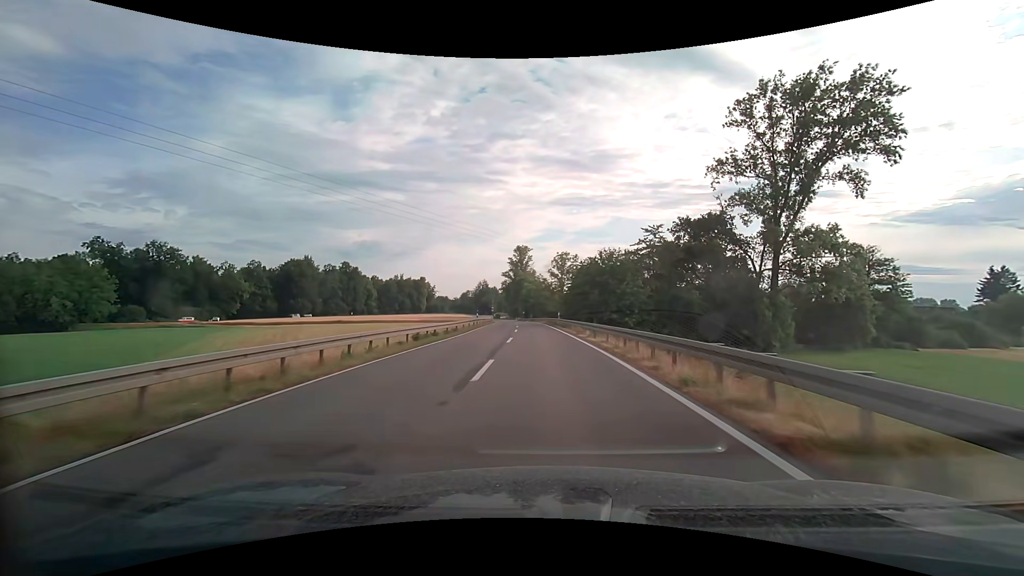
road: secondary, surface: asphalt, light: Day
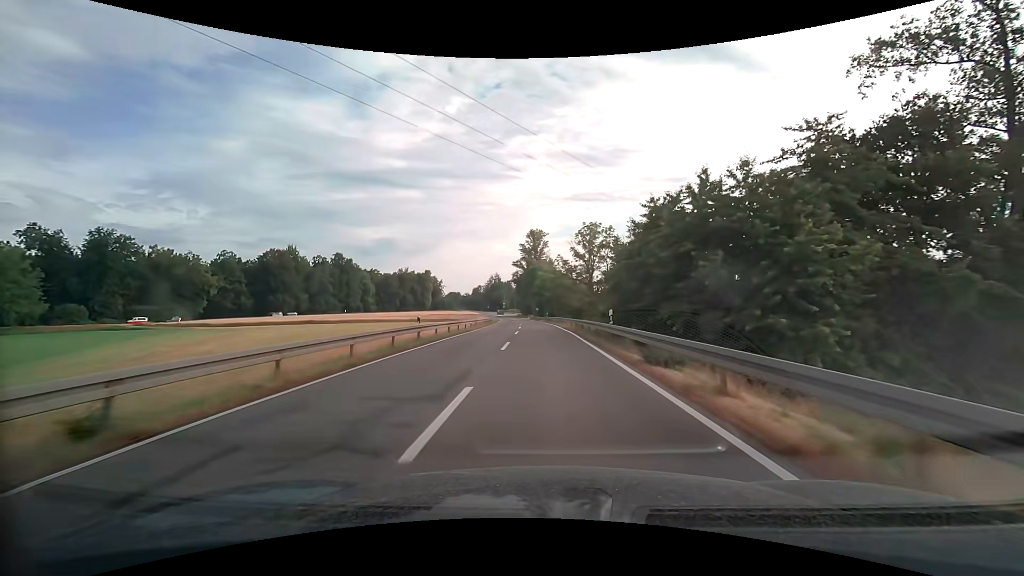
(-0.5, +29.2) m; -2°
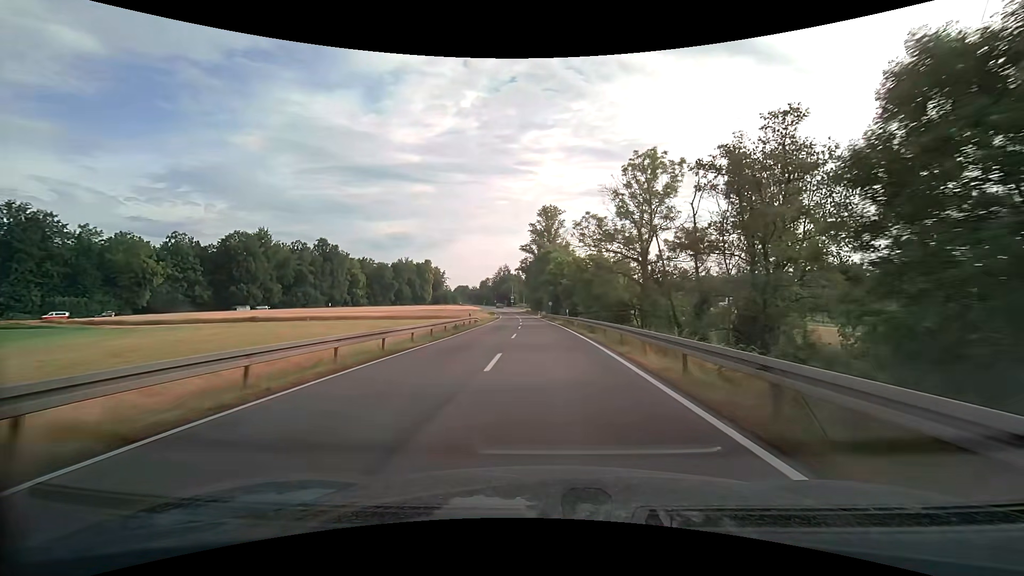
(-0.5, +29.5) m; -2°
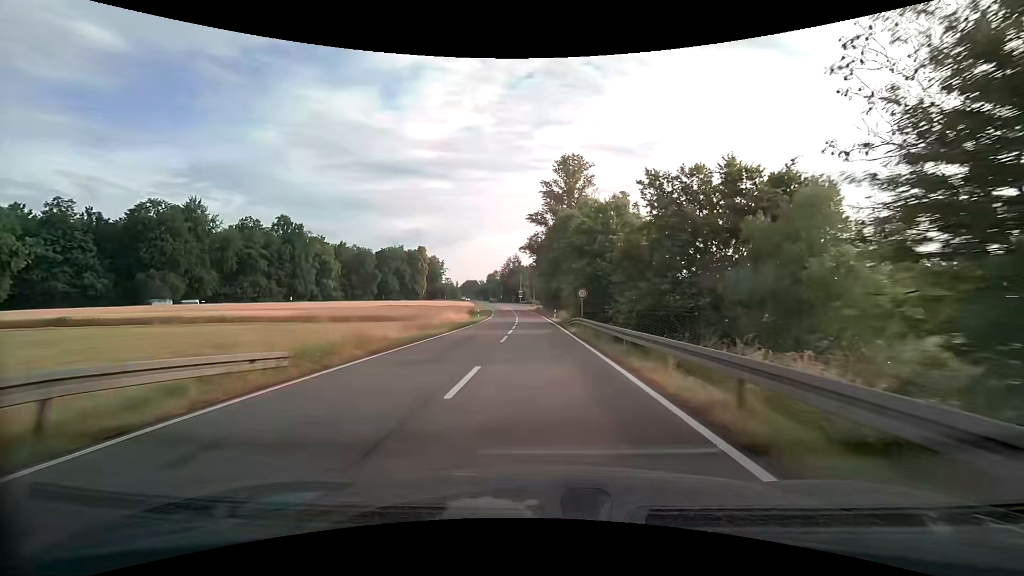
(-0.5, +39.9) m; -2°
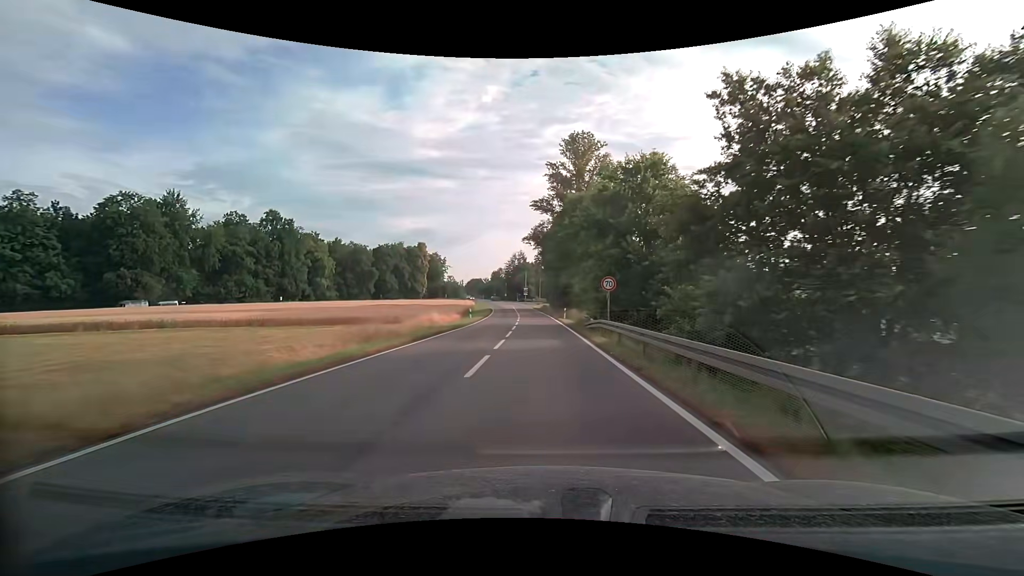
(0.0, +10.0) m; 0°
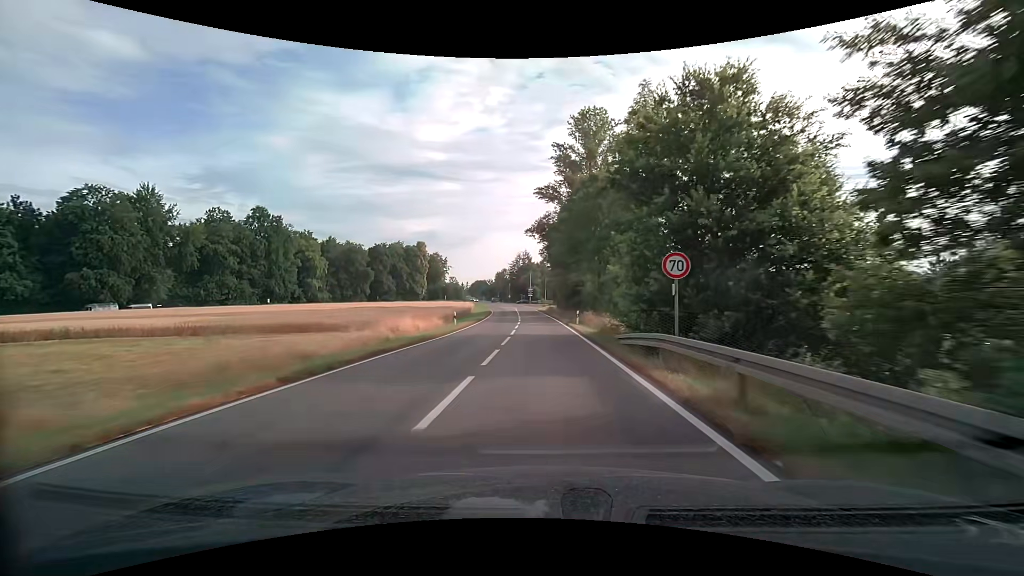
(-0.1, +9.9) m; -1°
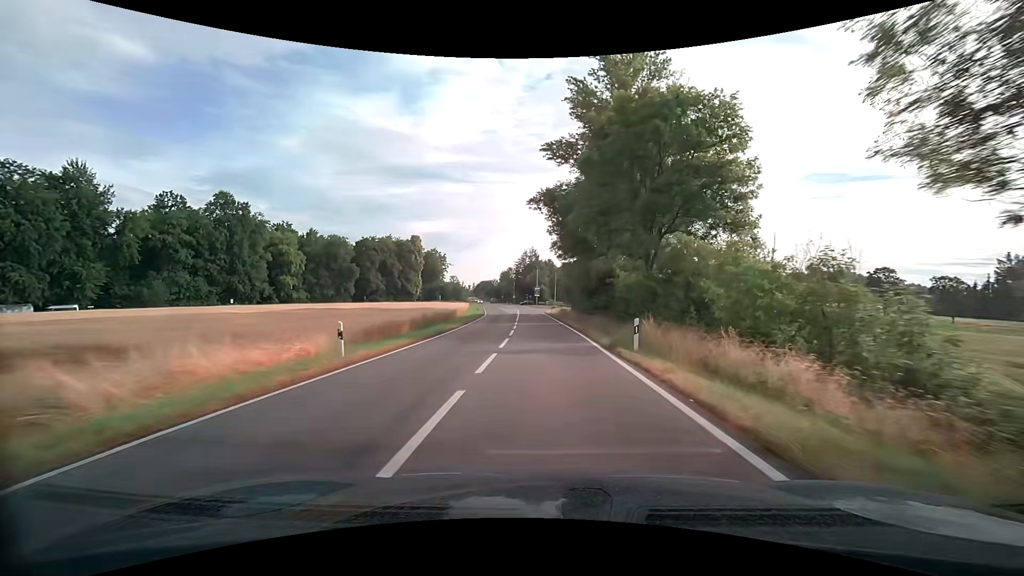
(-0.2, +19.5) m; -1°
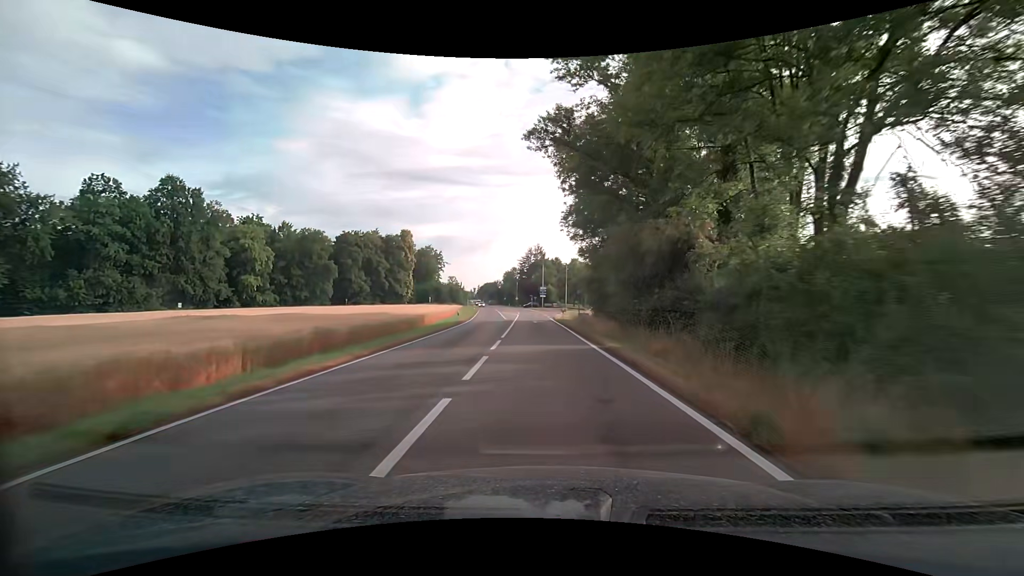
(-0.2, +18.7) m; -1°
(0, +10) (0, +20) (0, +30) (-1, +40) (-1, +50) (-1, +60) (0, +70) (+1, +80) (+4, +89) (+10, +97) m
